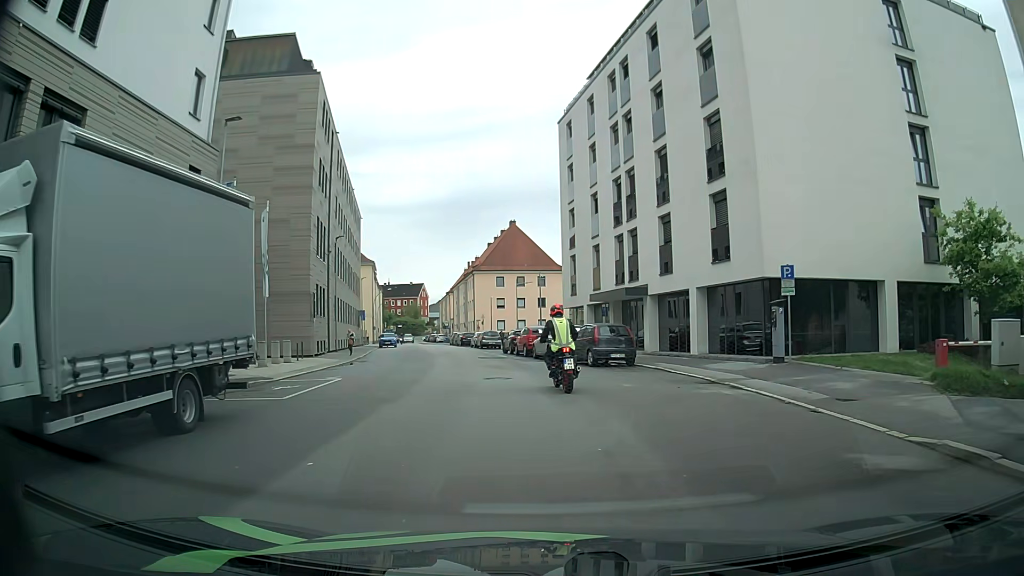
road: tertiary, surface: asphalt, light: Day
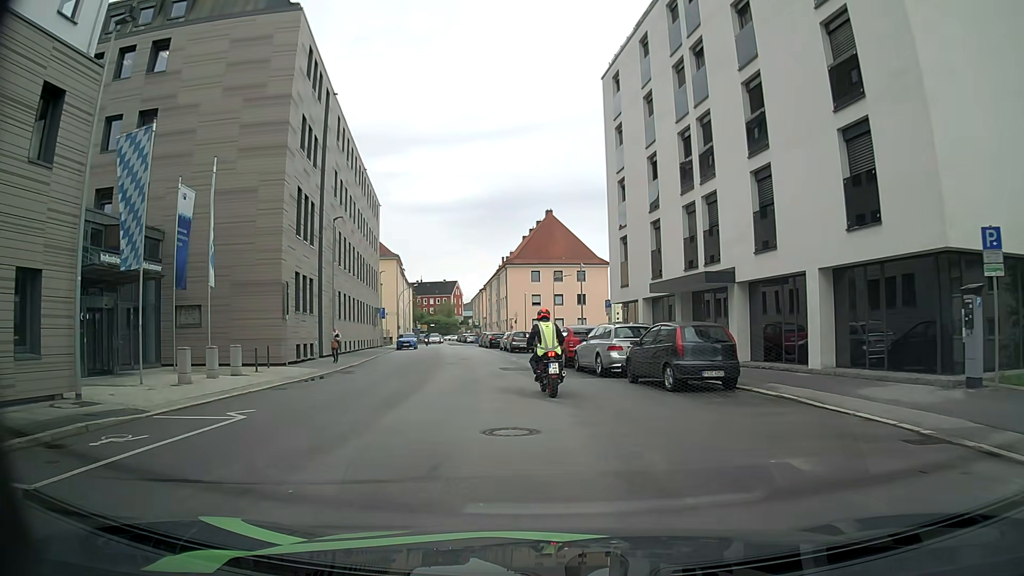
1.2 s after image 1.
(-0.2, +8.7) m; -3°
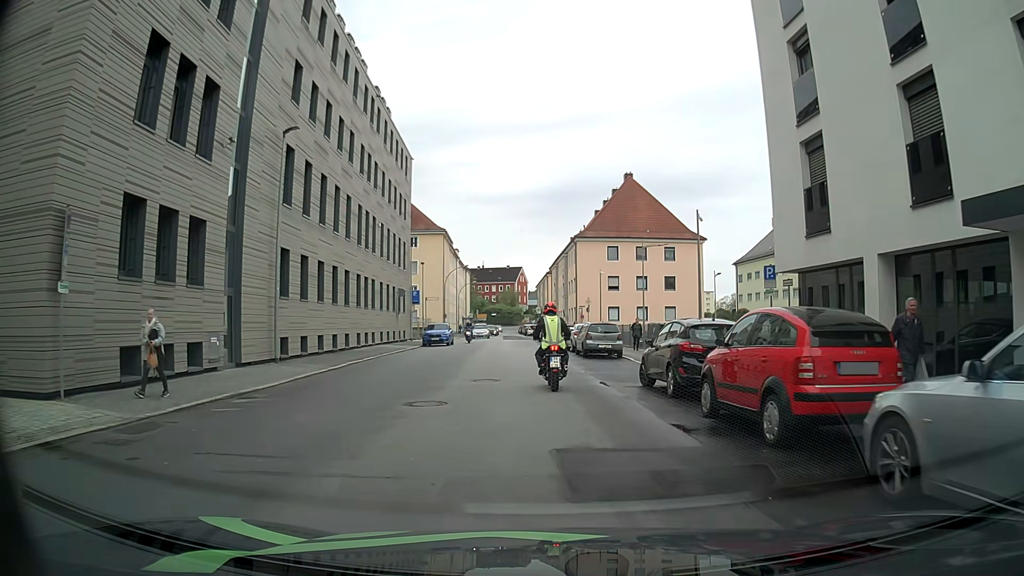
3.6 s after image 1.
(-1.2, +17.5) m; -6°
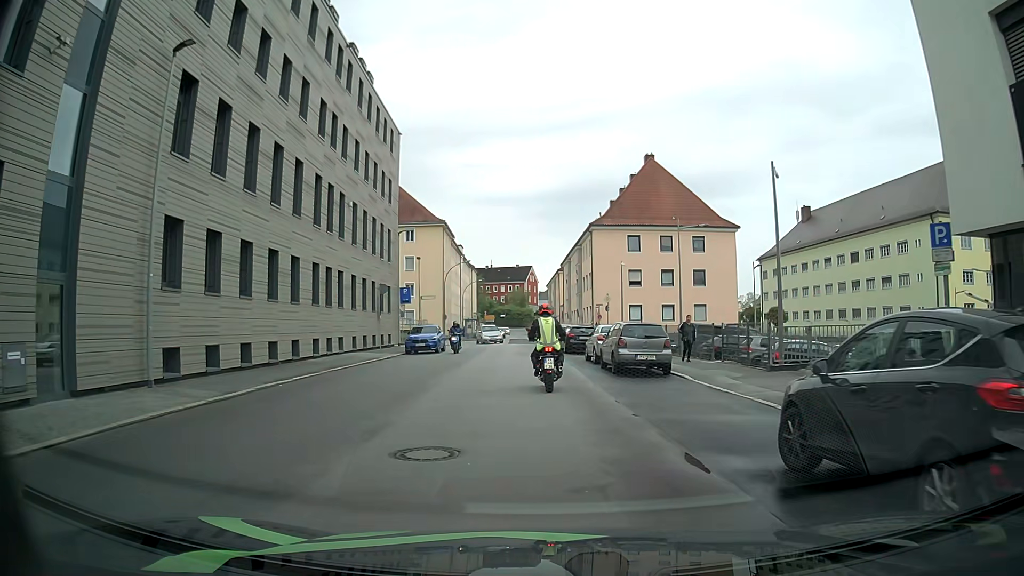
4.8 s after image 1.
(-0.2, +8.7) m; -1°
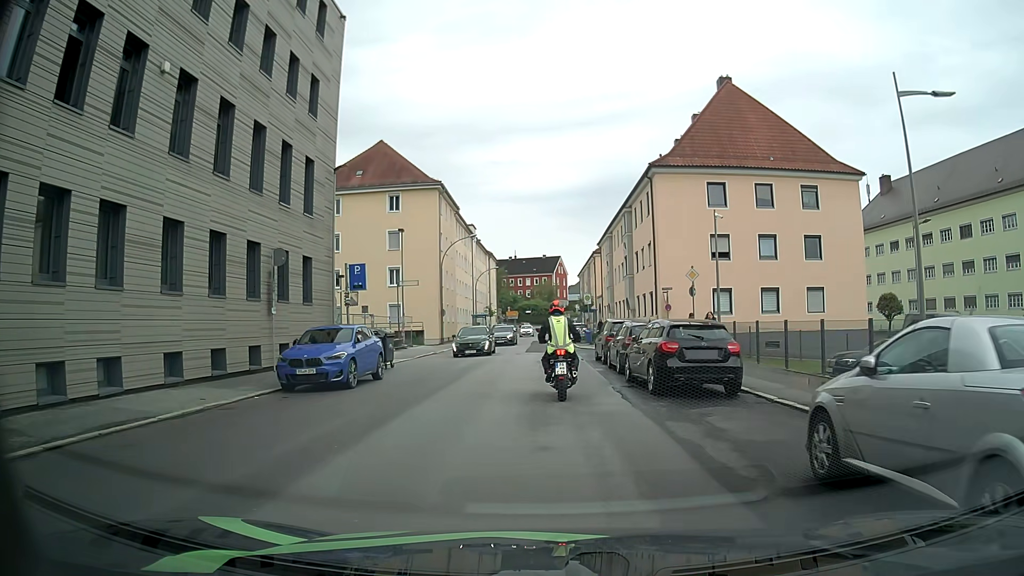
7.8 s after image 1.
(-0.9, +20.5) m; -2°
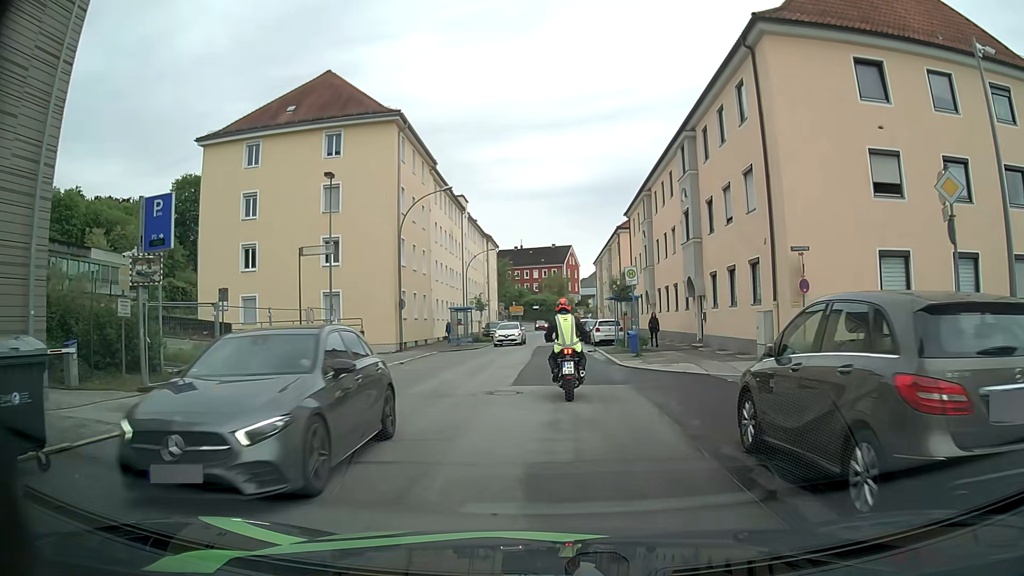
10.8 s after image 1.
(-0.5, +18.9) m; -2°
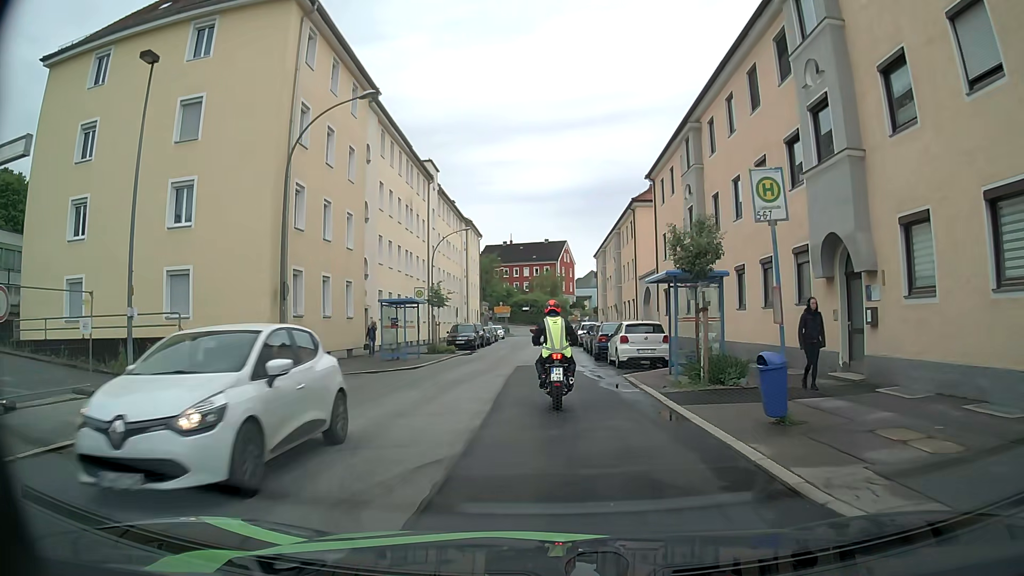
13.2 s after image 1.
(0.0, +16.2) m; 0°
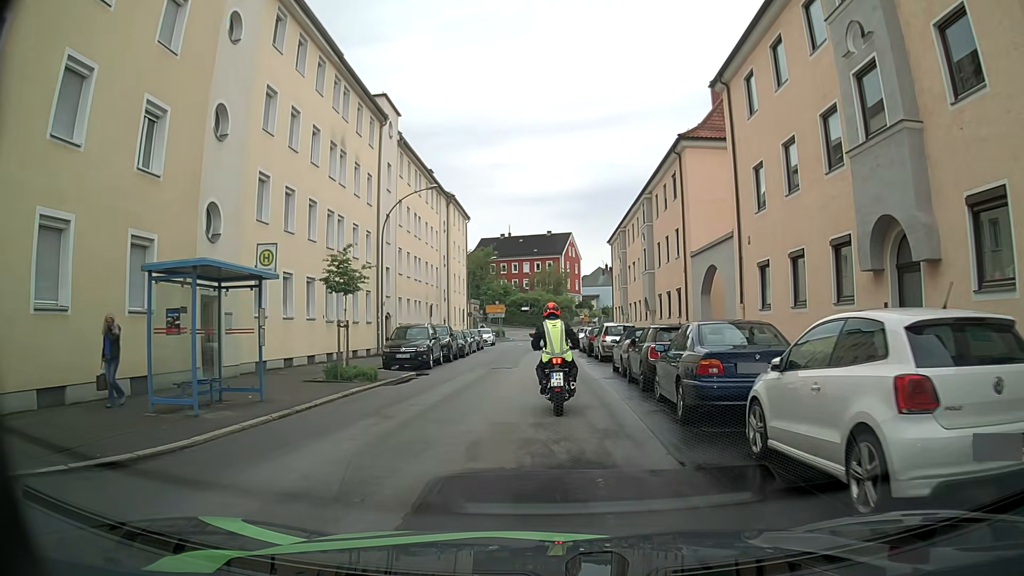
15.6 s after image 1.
(0.0, +16.5) m; 0°
(0, +10) (0, +20) (0, +30) (0, +40) (0, +50) (0, +60) (0, +70) (0, +80) (+1, +90) (+3, +100) m
